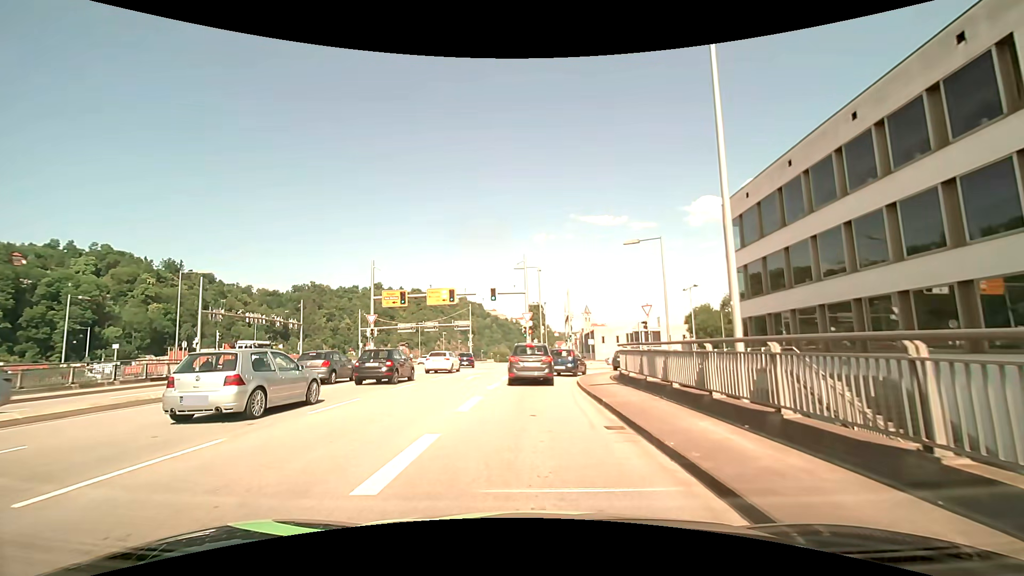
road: primary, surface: asphalt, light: Day
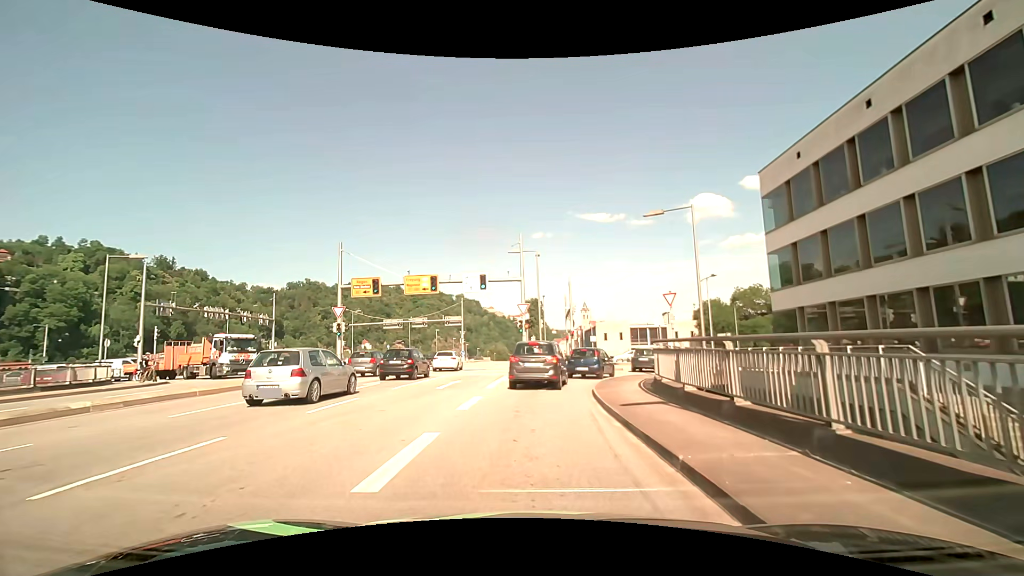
(0.0, +5.9) m; 0°
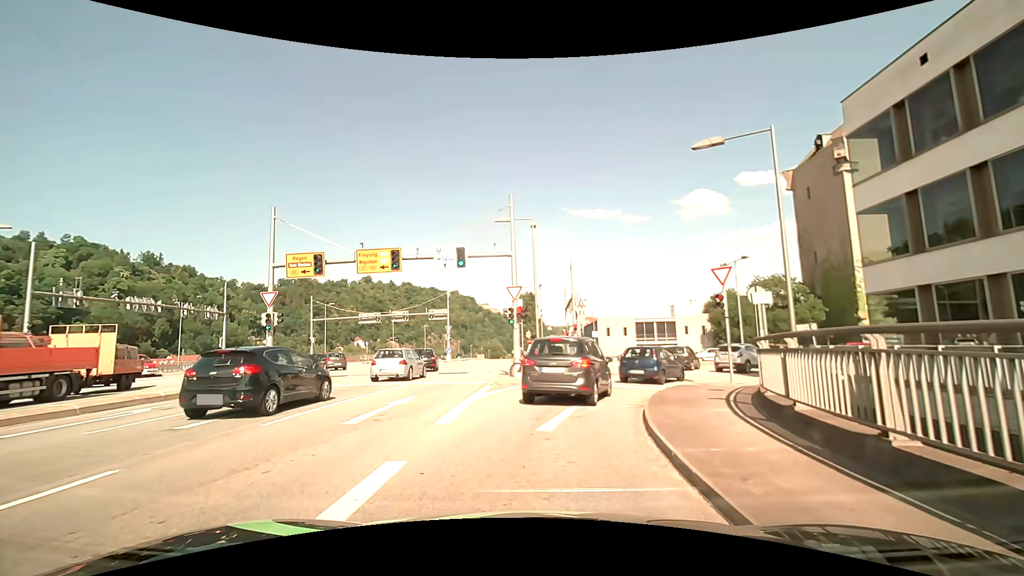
(+0.1, +7.6) m; +1°
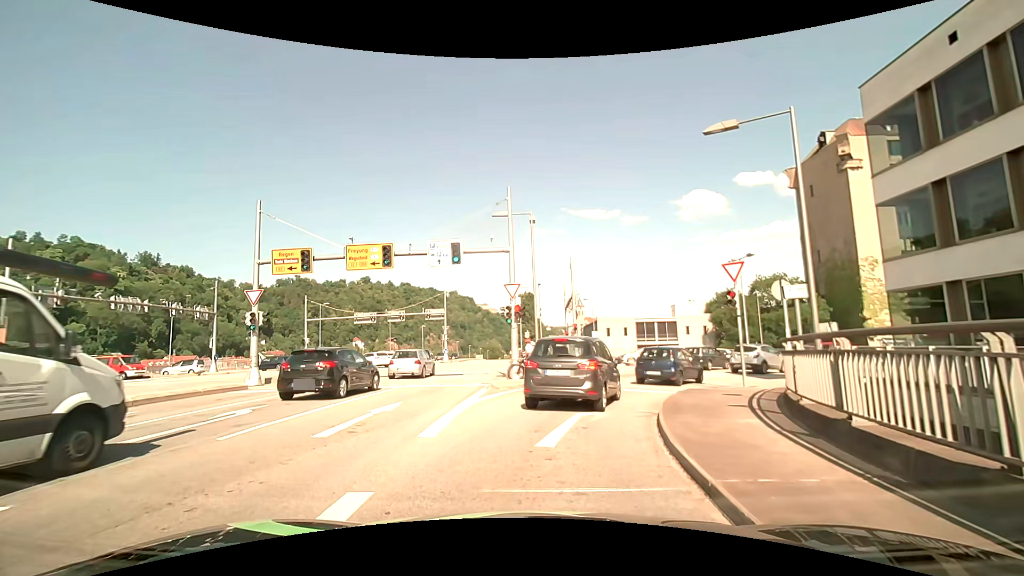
(0.0, +1.2) m; +1°
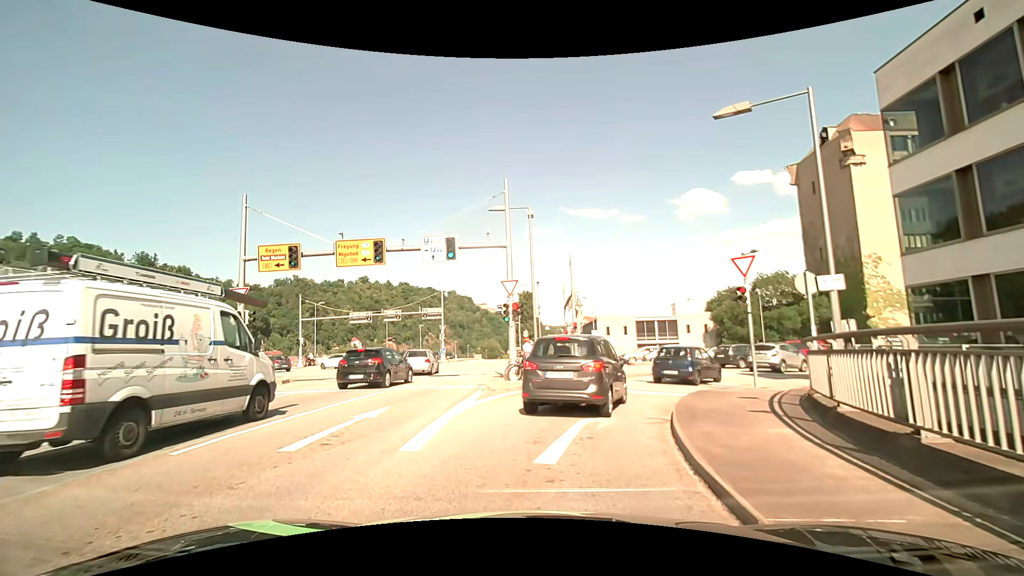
(0.0, +0.9) m; -1°
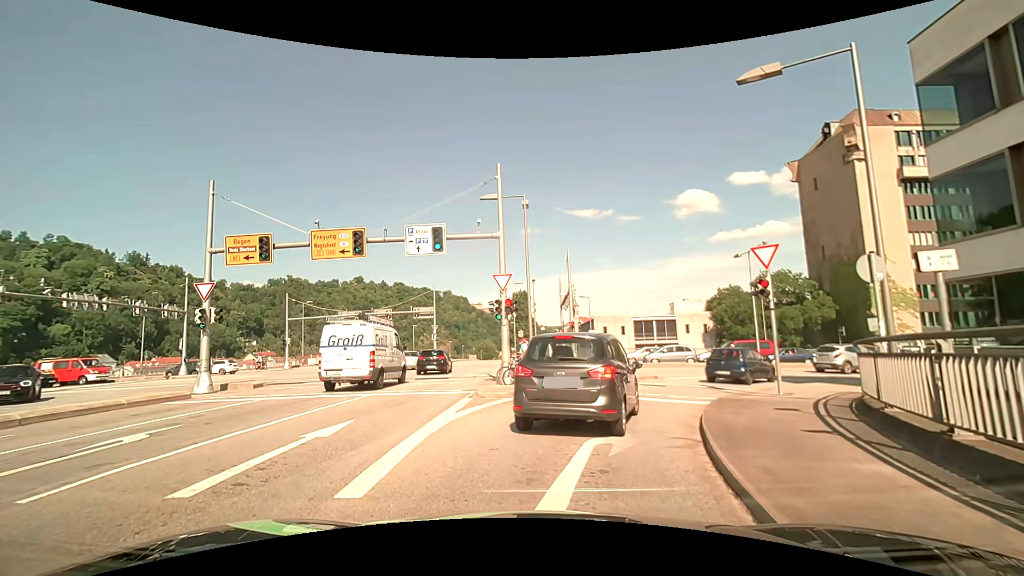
(0.0, +1.9) m; 0°
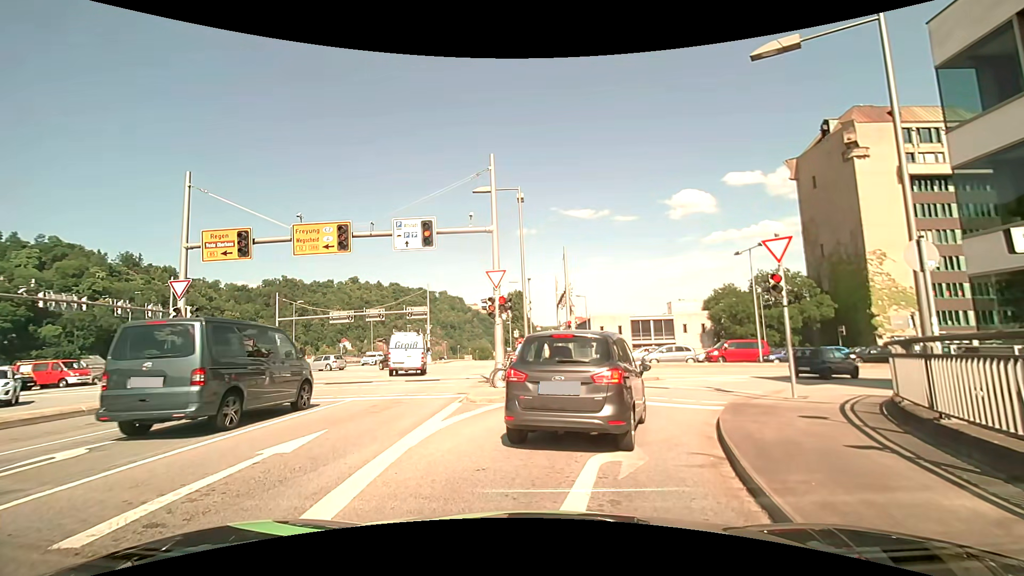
(0.0, +1.0) m; 0°
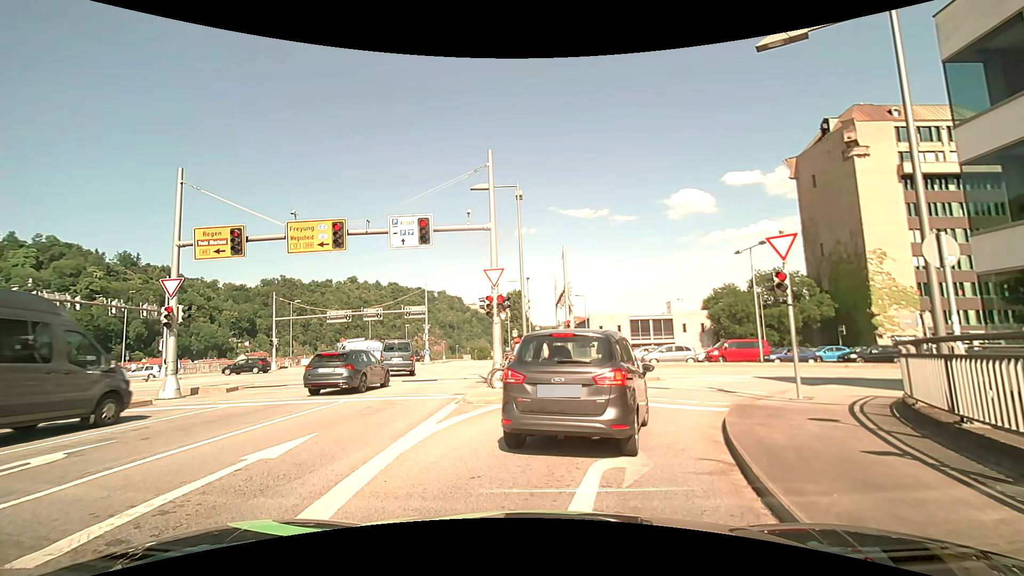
(0.0, +0.4) m; 0°
